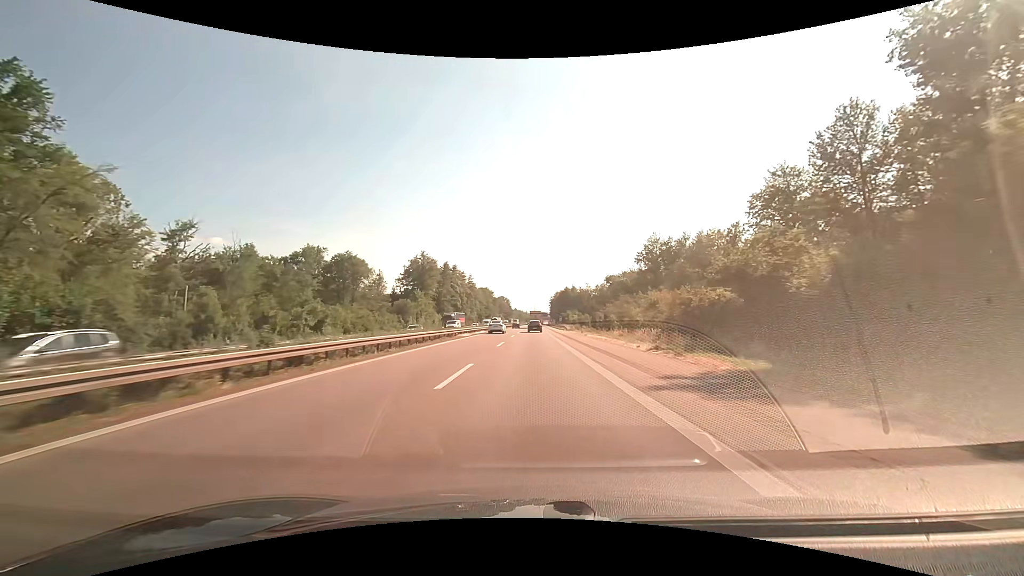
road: motorway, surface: asphalt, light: Day
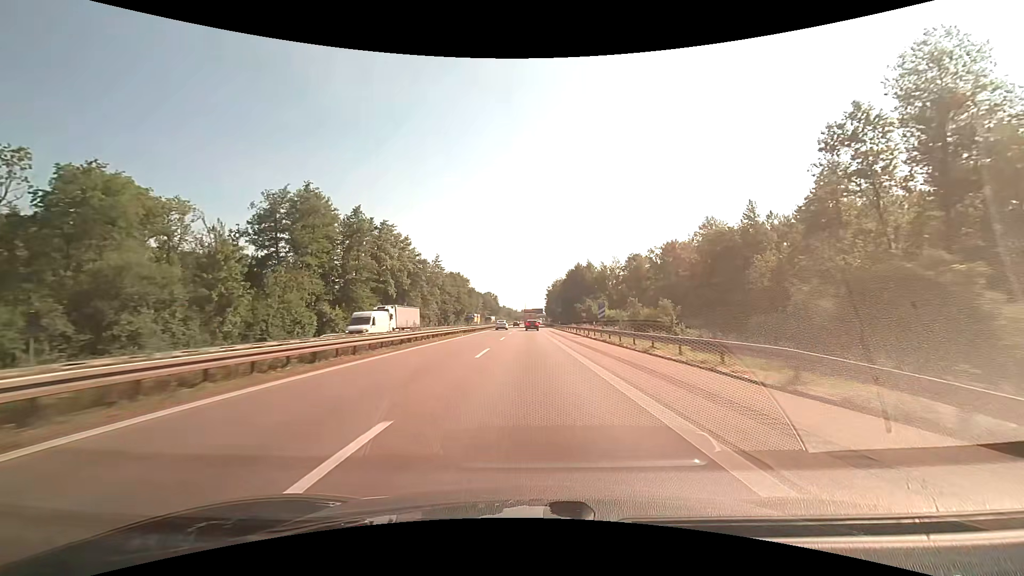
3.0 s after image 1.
(+0.5, +80.8) m; +1°
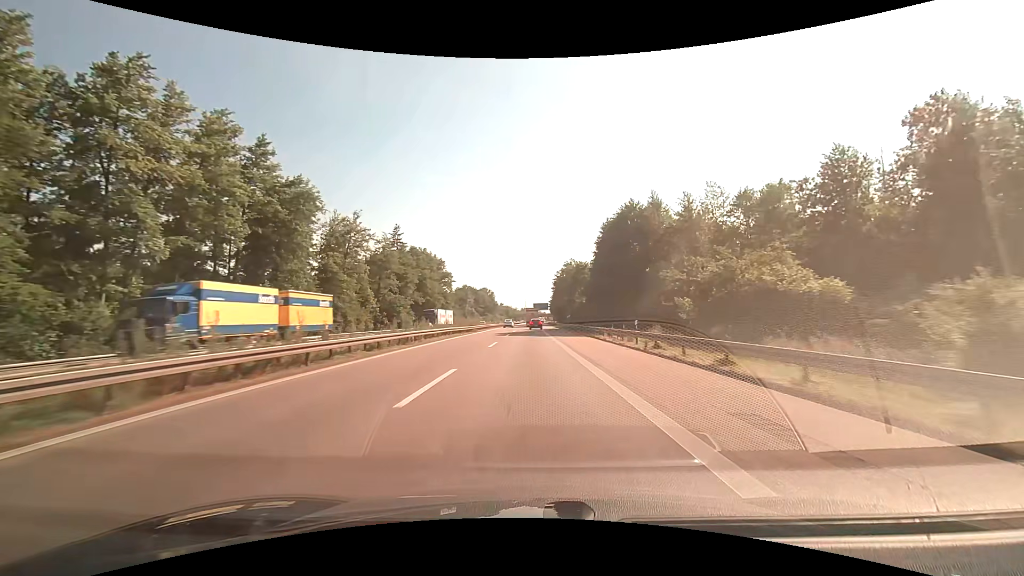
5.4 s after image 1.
(0.0, +64.6) m; 0°
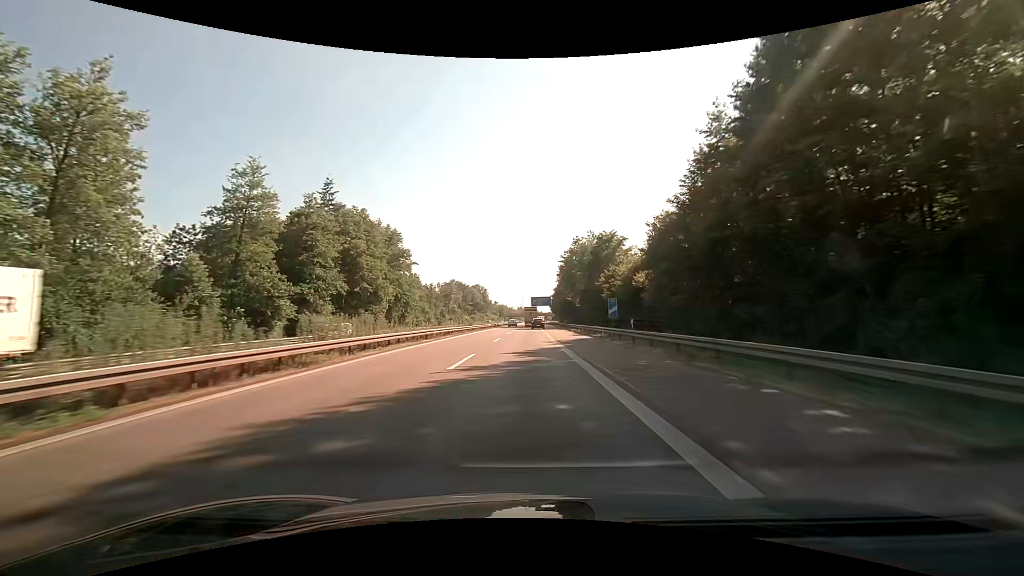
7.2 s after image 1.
(+0.1, +47.5) m; 0°
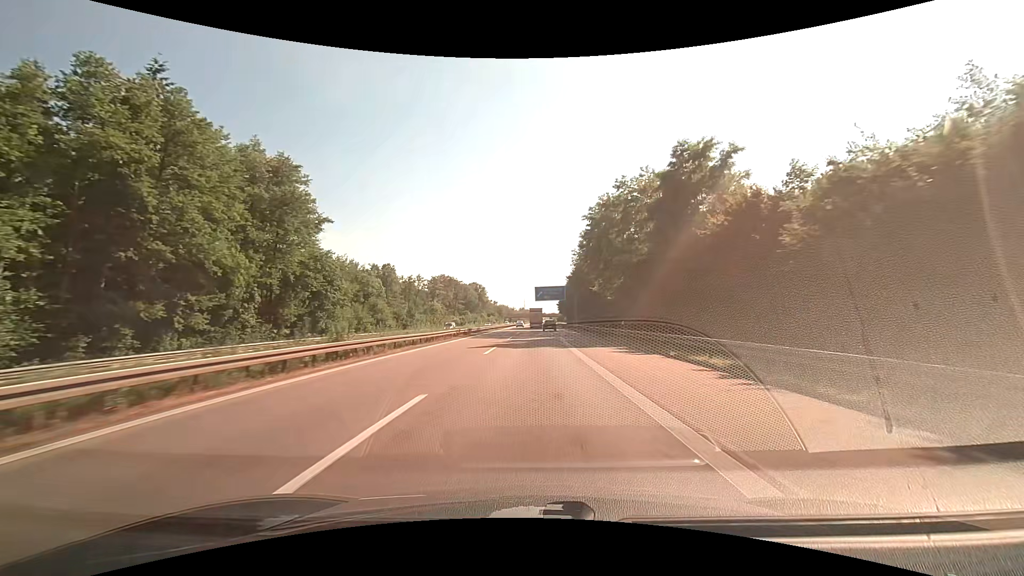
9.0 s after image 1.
(0.0, +46.4) m; 0°
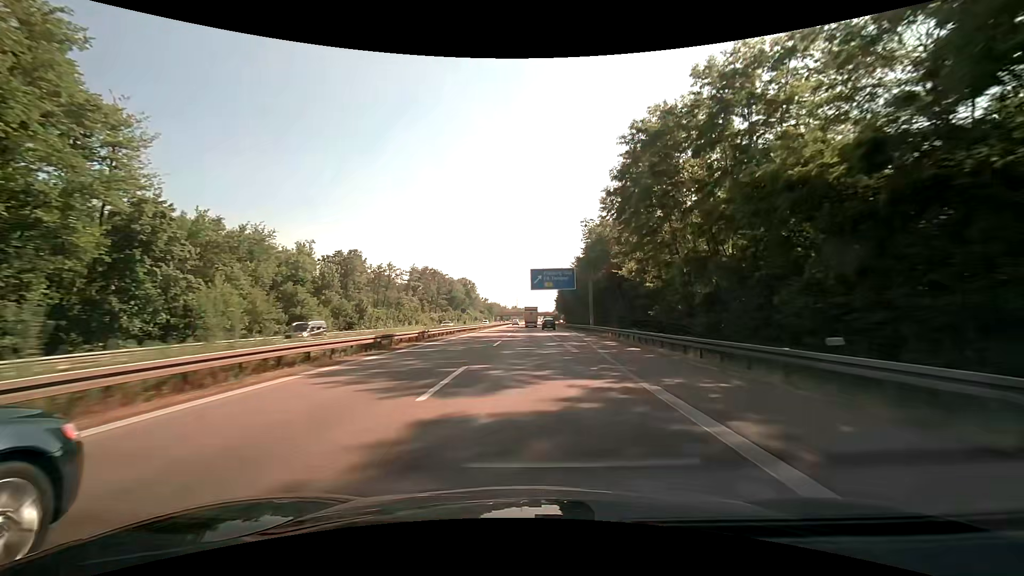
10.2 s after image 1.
(0.0, +30.4) m; 0°
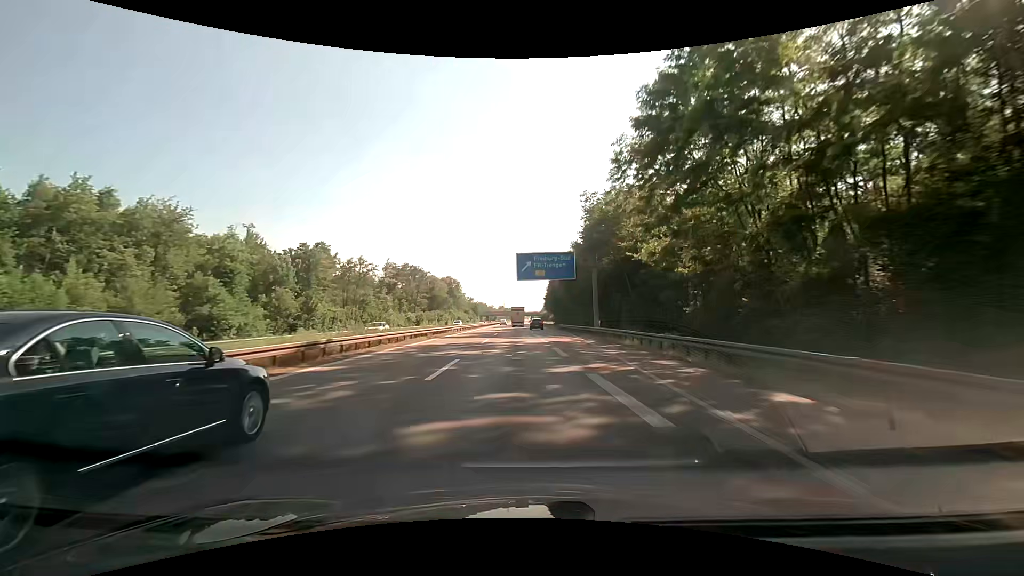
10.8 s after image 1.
(+0.3, +15.0) m; +2°
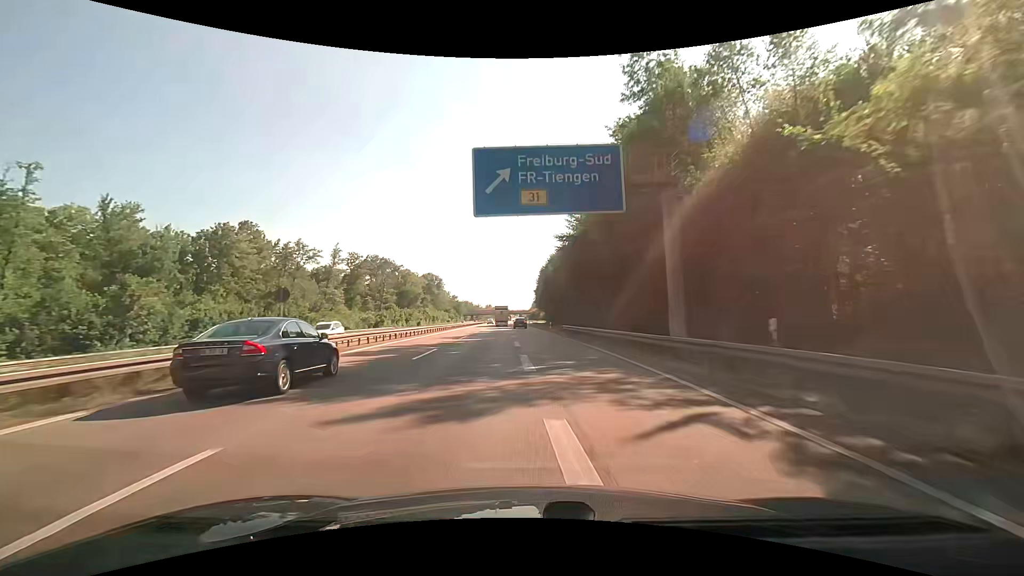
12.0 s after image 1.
(+0.5, +29.6) m; +2°
